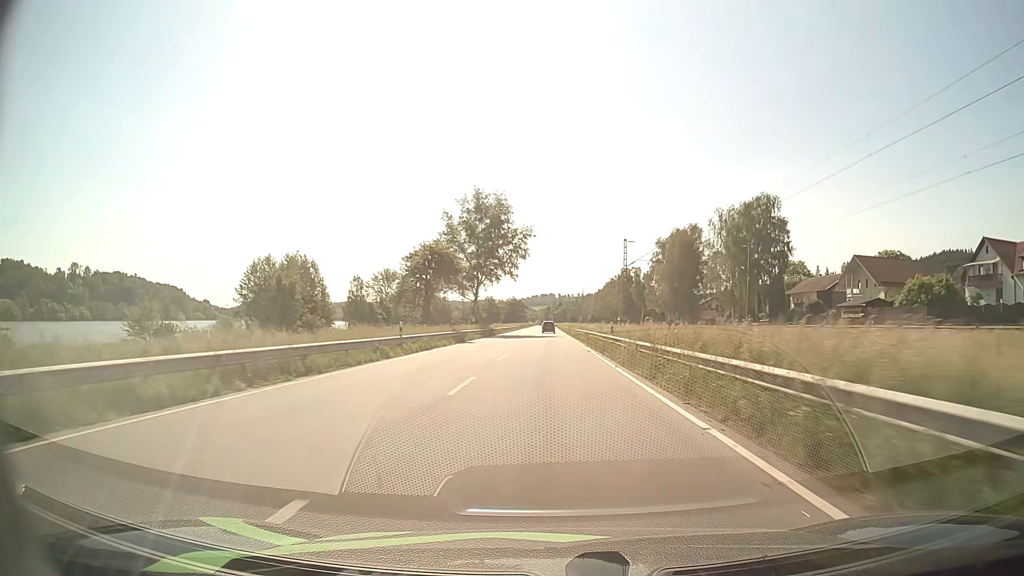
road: primary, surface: asphalt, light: Day
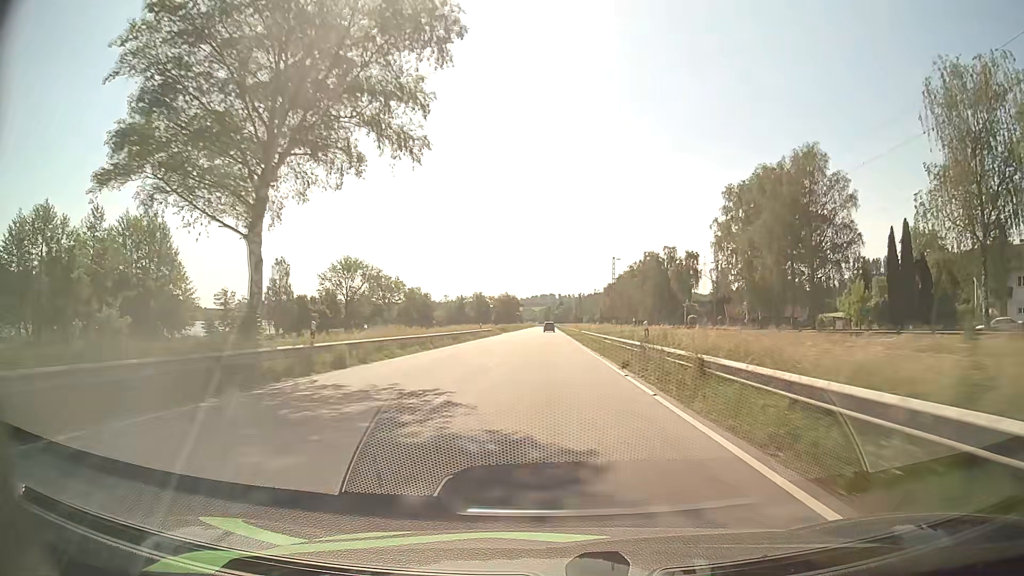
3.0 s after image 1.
(+0.2, +63.8) m; 0°
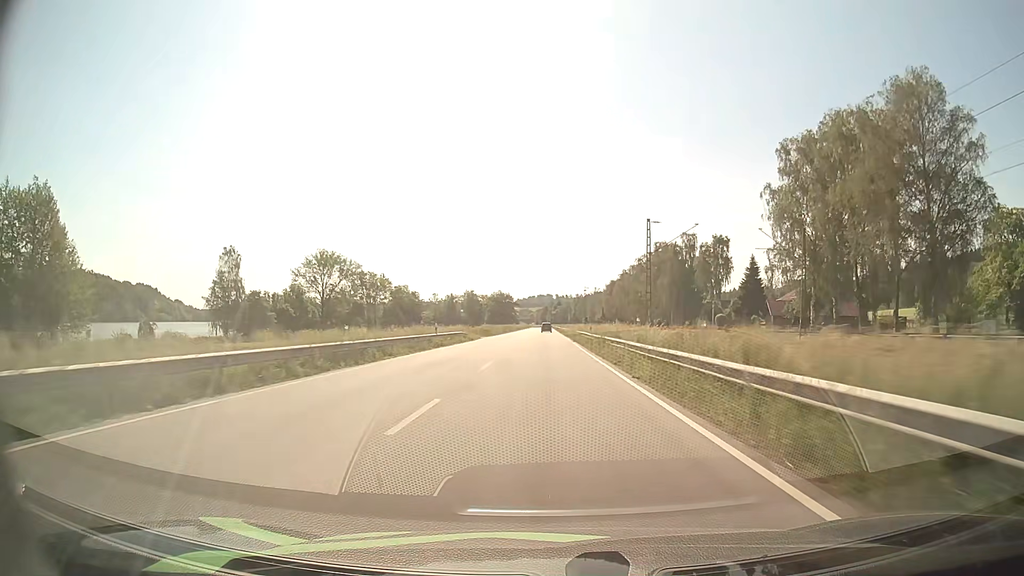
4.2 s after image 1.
(0.0, +25.6) m; 0°
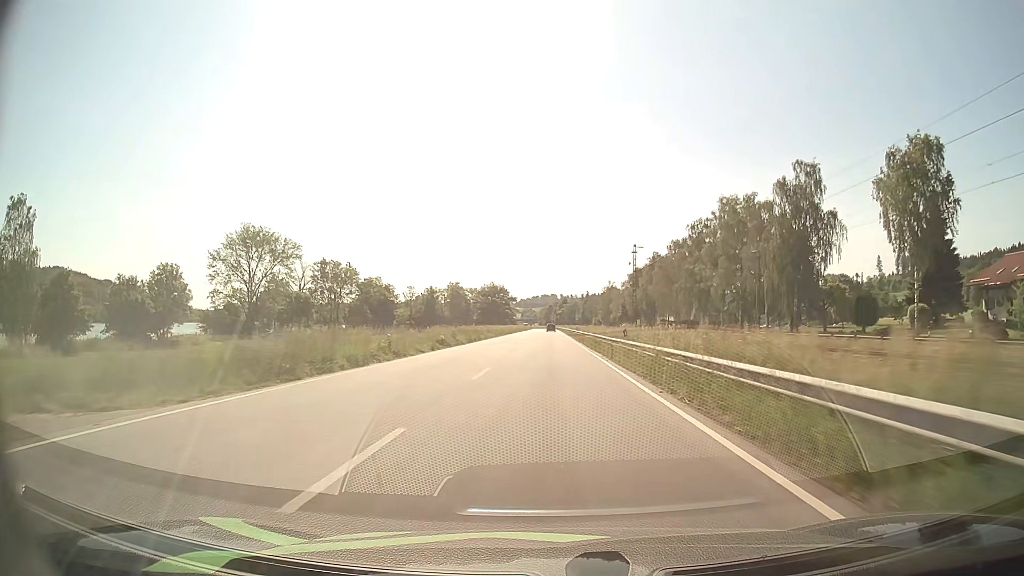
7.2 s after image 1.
(-0.1, +64.0) m; 0°
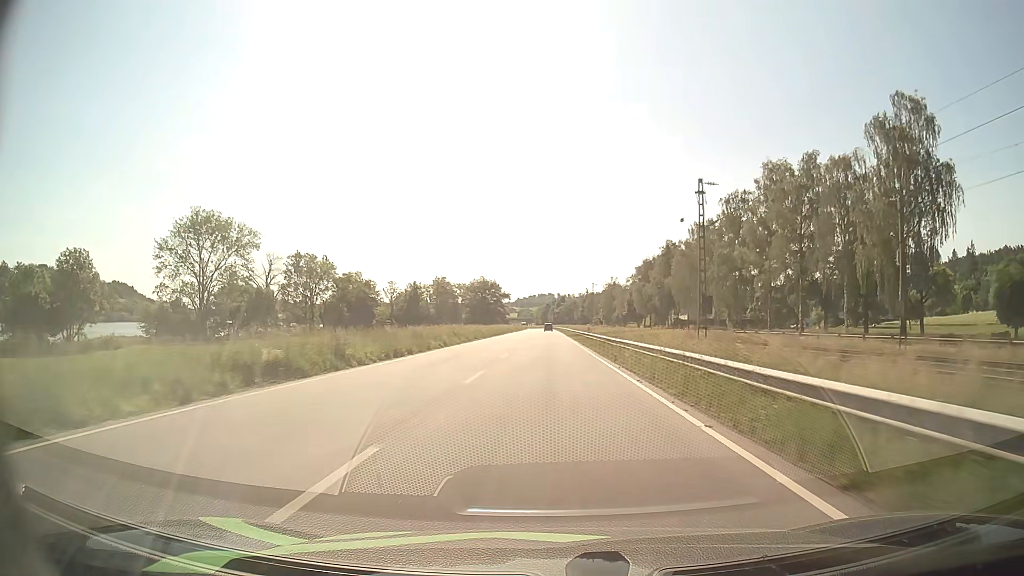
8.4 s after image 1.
(+0.1, +25.6) m; 0°
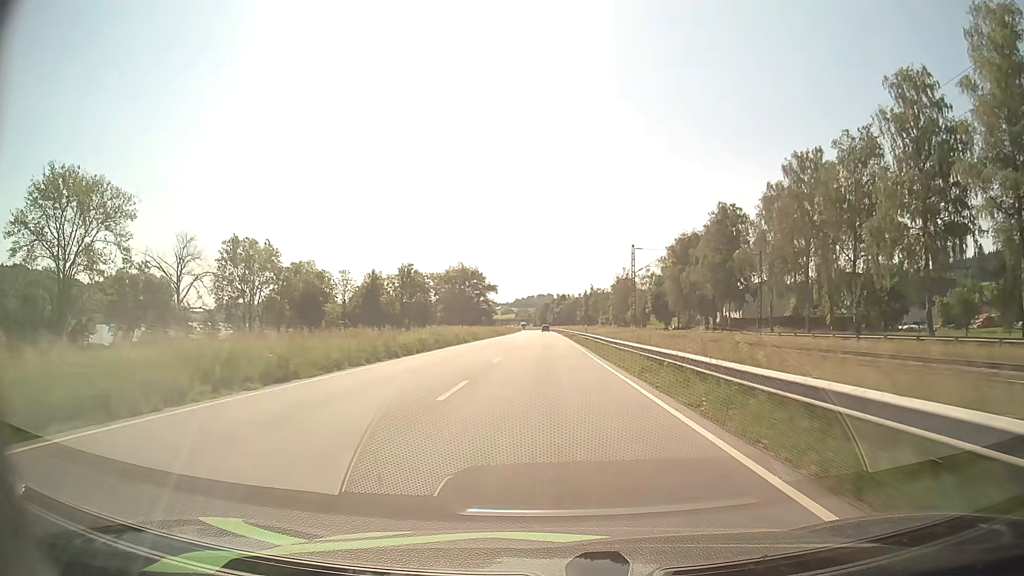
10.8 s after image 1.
(+0.1, +51.5) m; 0°
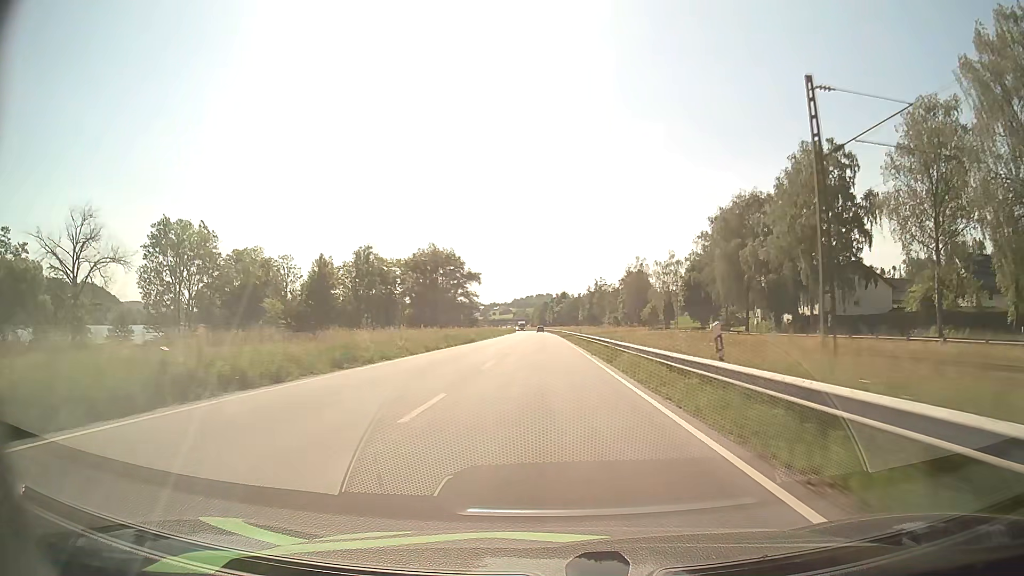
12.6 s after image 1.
(0.0, +39.2) m; 0°
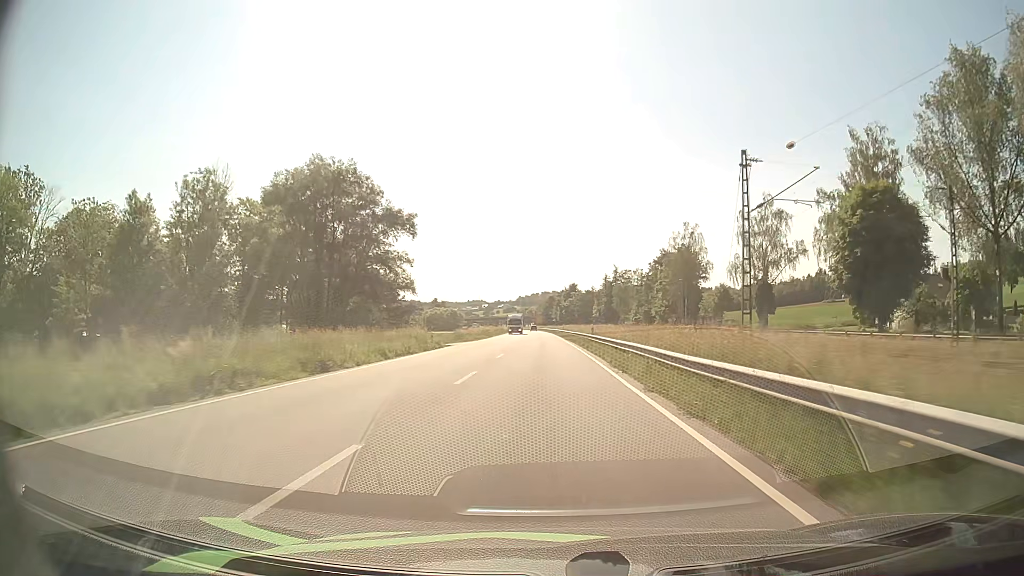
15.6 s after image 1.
(0.0, +66.5) m; -1°
(0, +10) (0, +20) (0, +30) (0, +40) (0, +50) (0, +60) (0, +70) (0, +80) (0, +90) (0, +100) m
